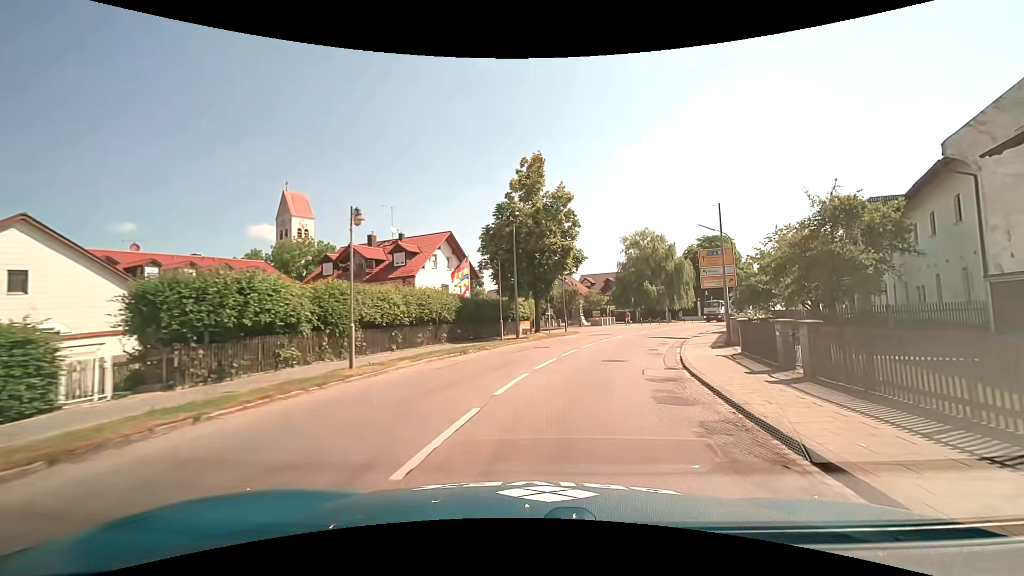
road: tertiary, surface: asphalt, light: Day
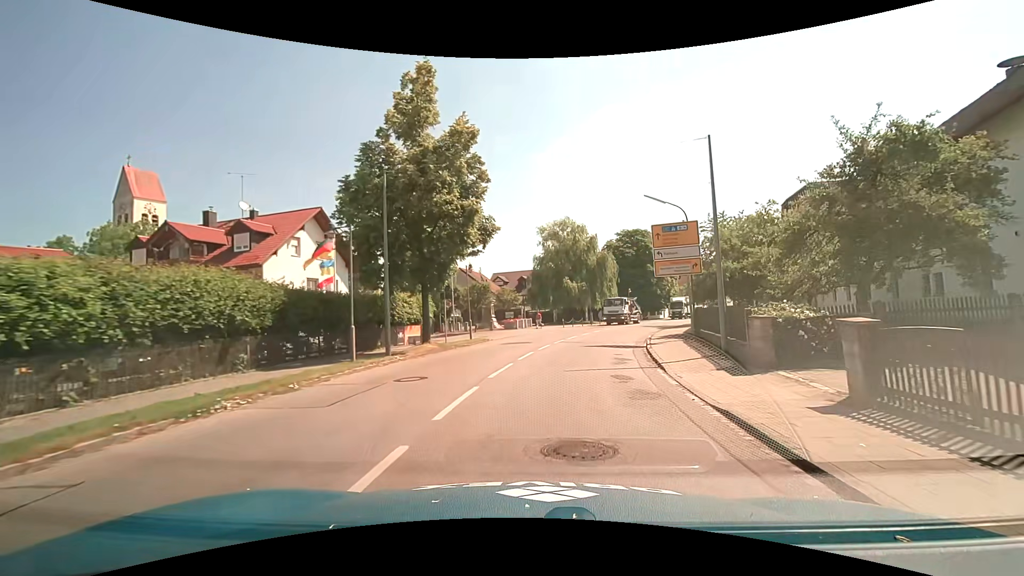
(+0.8, +11.0) m; +10°
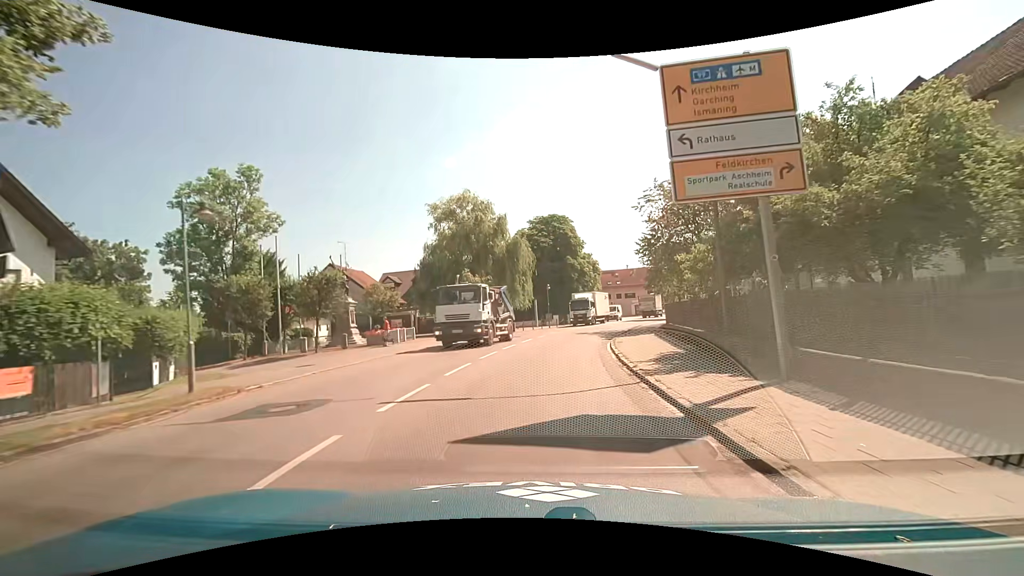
(+1.7, +17.0) m; +11°
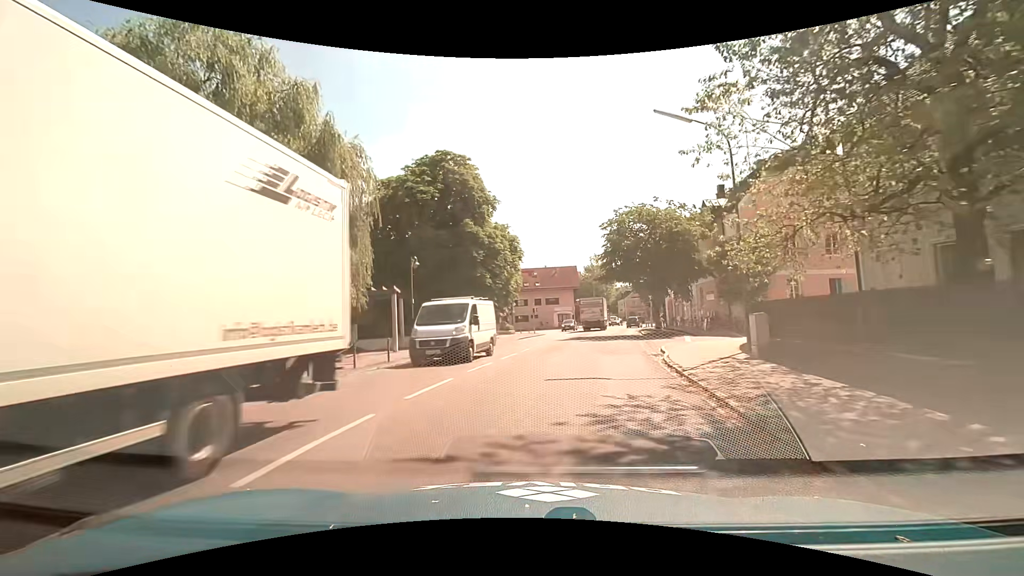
(+2.5, +29.8) m; +10°
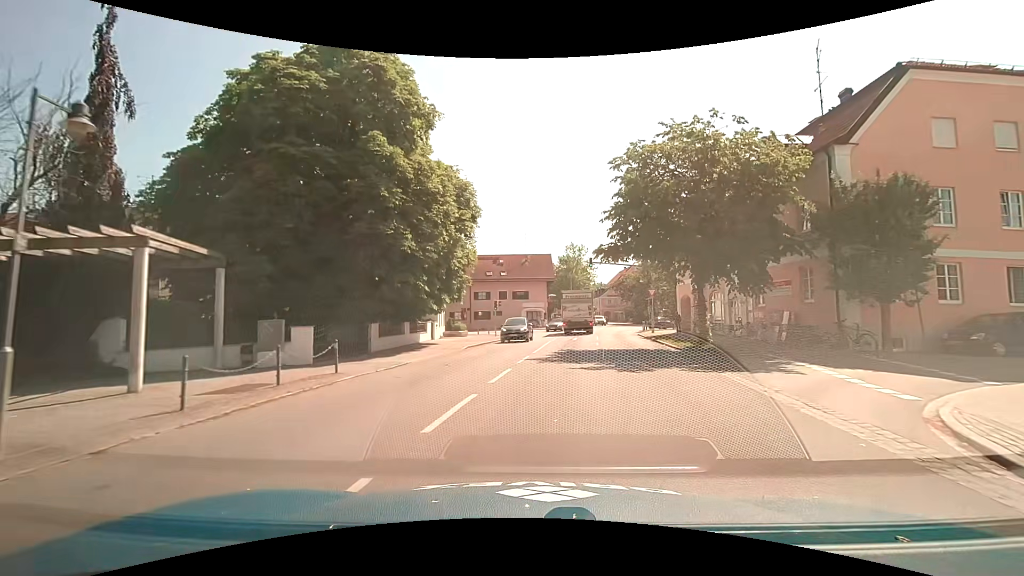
(+0.5, +15.9) m; +4°
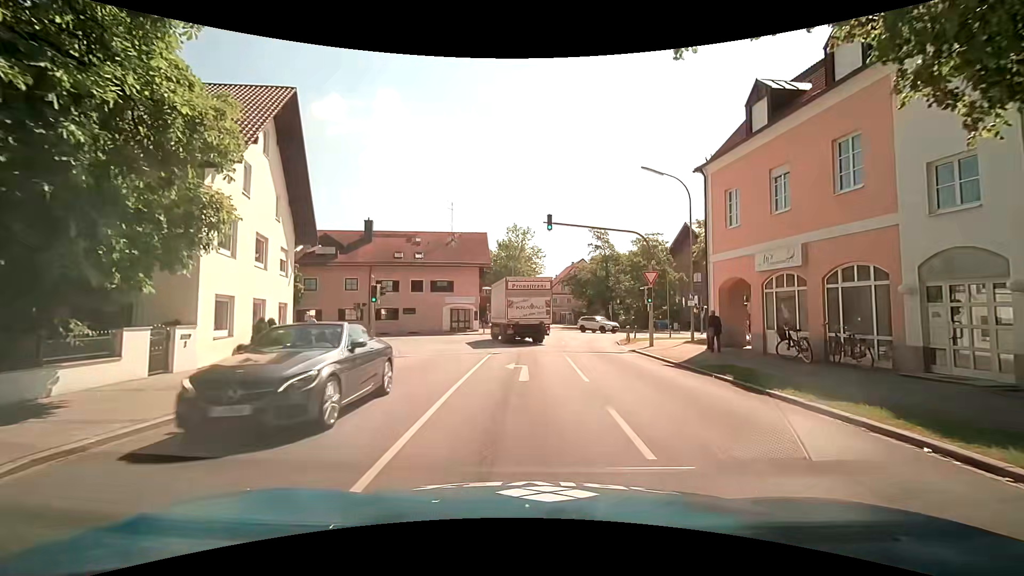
(+1.2, +19.4) m; +7°
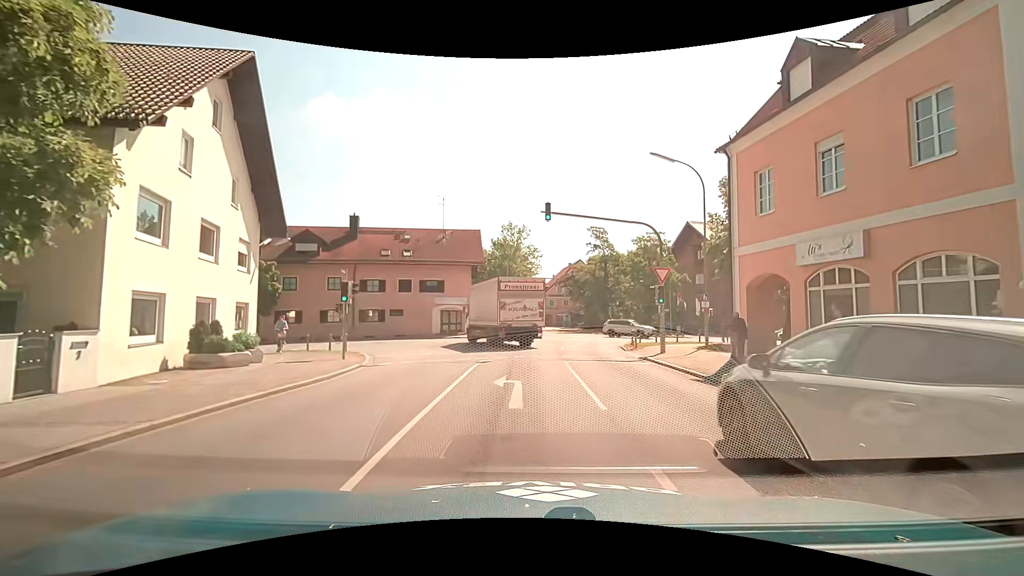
(0.0, +3.2) m; 0°
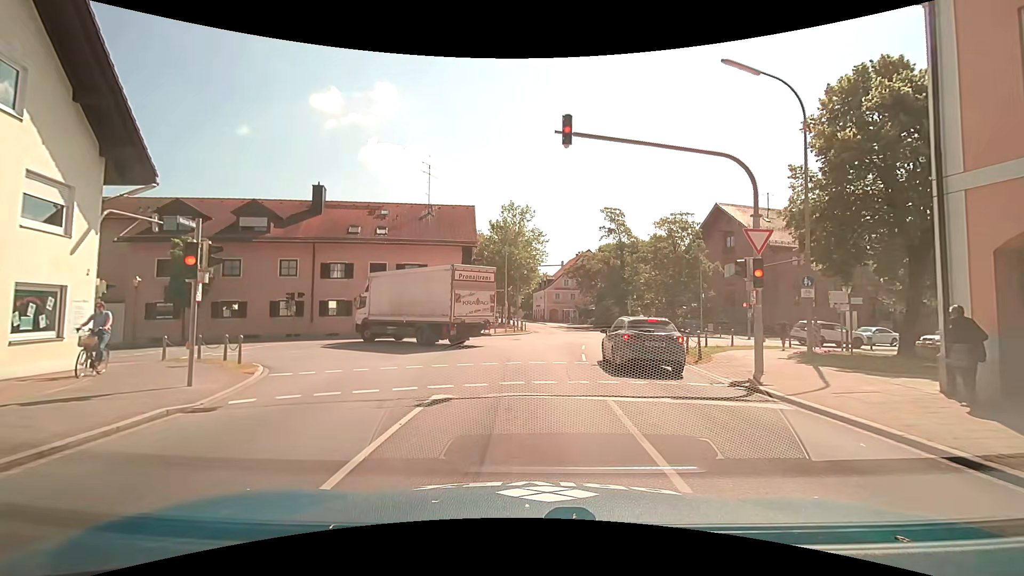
(+0.1, +9.3) m; 0°
